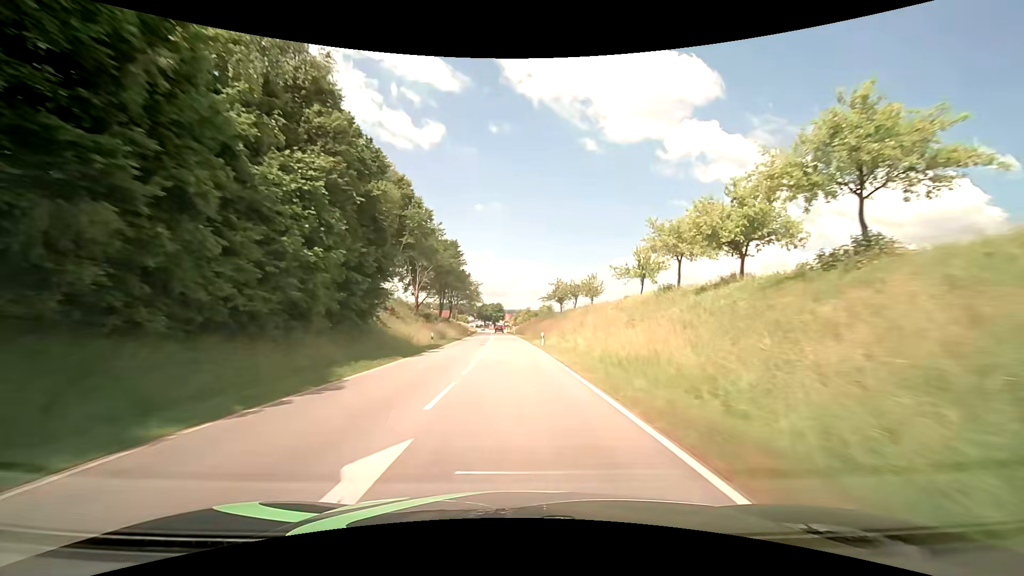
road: secondary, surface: asphalt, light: Day
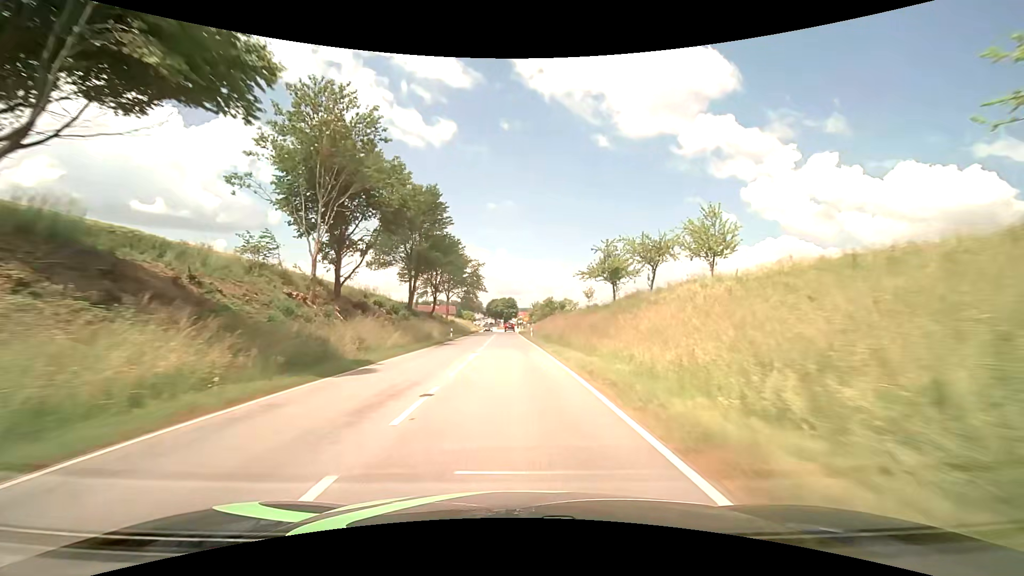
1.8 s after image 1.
(-0.5, +37.2) m; -2°
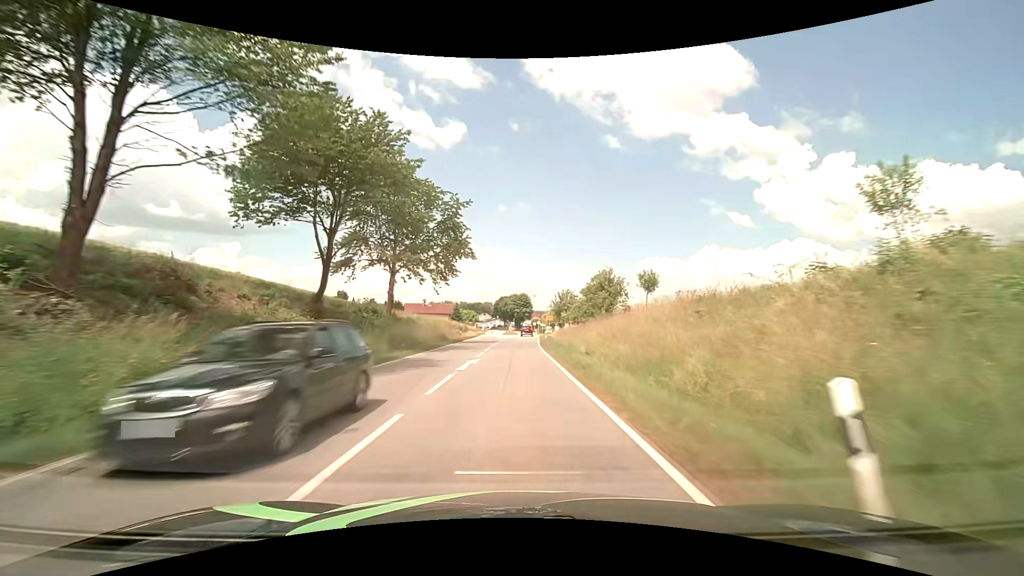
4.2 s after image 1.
(-0.7, +45.9) m; -1°
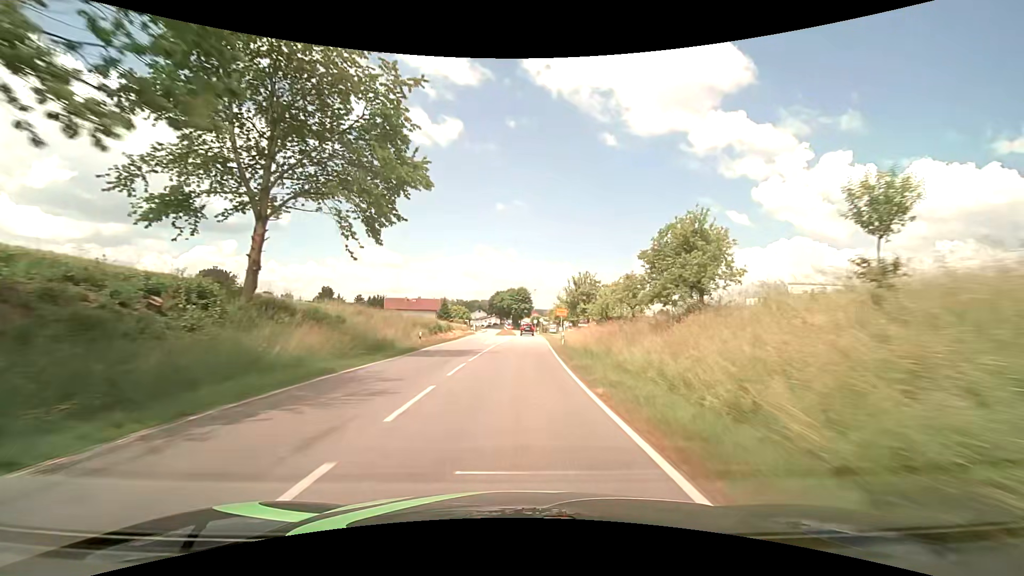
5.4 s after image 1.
(-0.1, +21.3) m; 0°
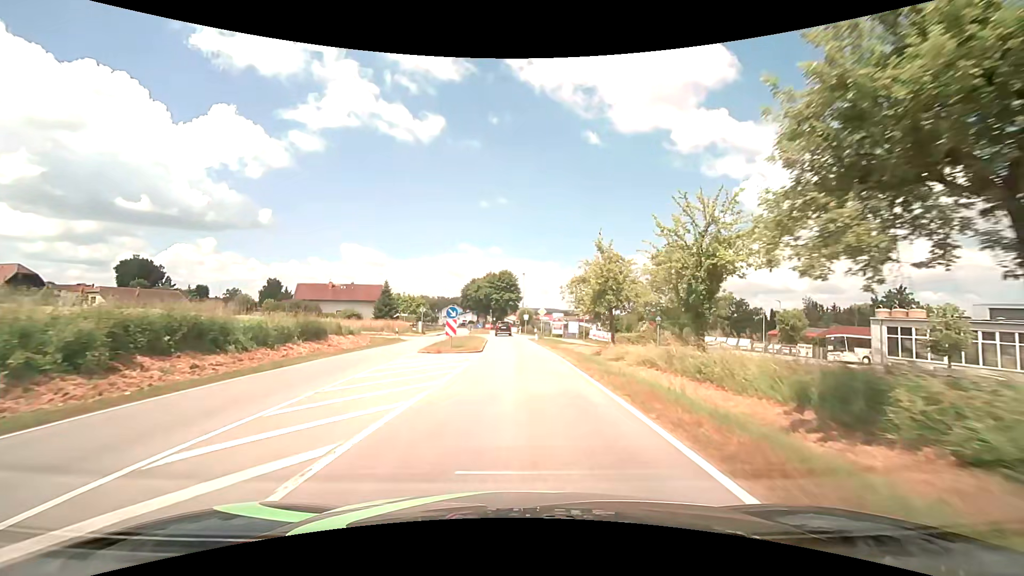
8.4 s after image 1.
(+0.5, +45.2) m; +1°
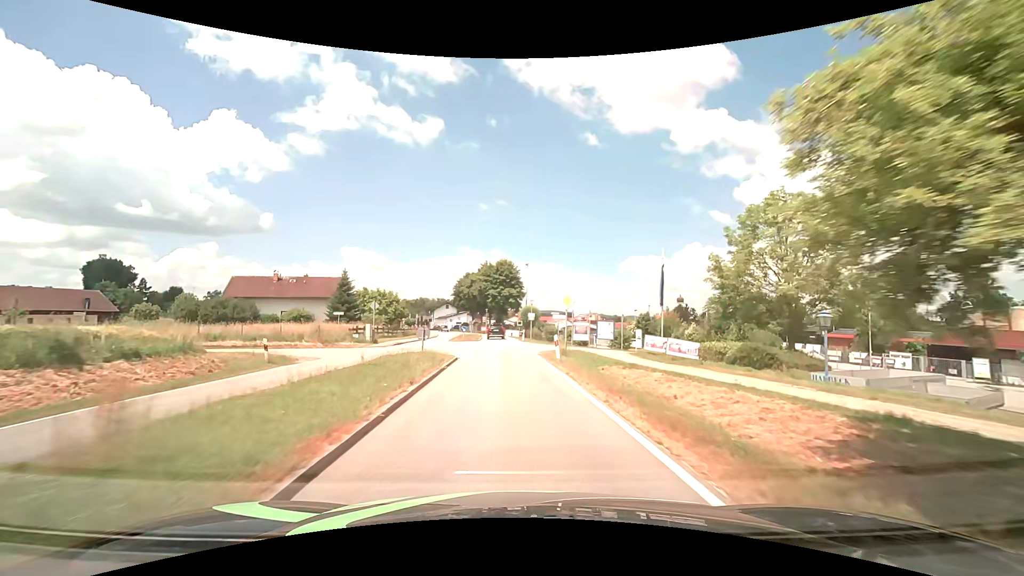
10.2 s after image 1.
(+0.1, +21.5) m; 0°
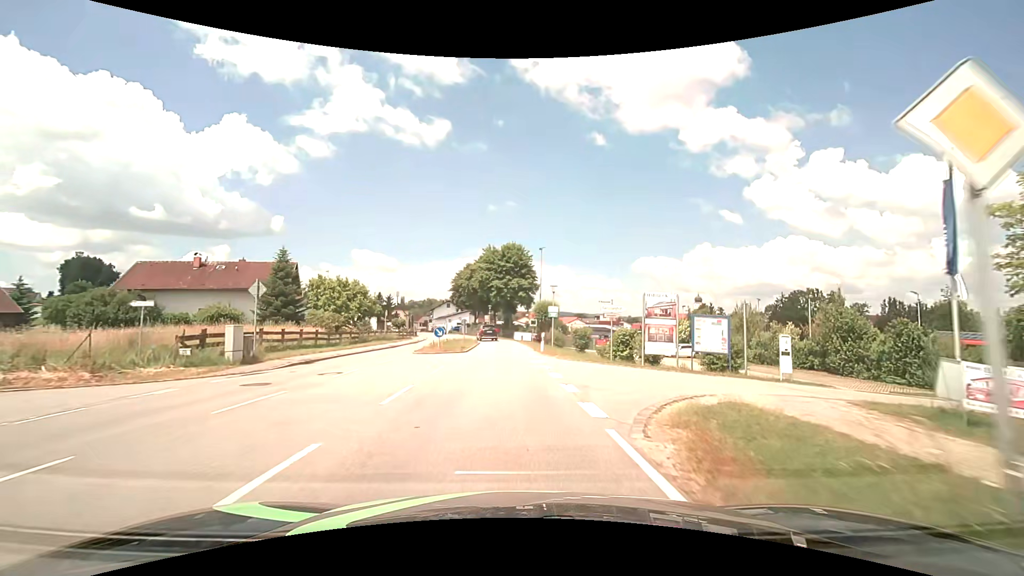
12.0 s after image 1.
(-0.2, +20.0) m; -1°
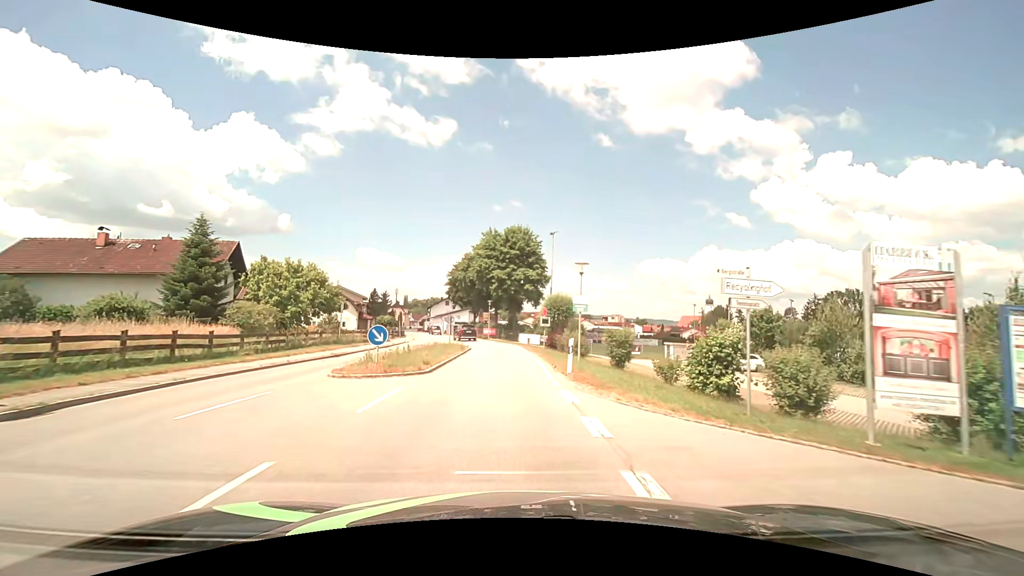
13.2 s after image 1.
(0.0, +12.8) m; -1°
(0, +10) (0, +20) (-1, +30) (-2, +40) (-4, +50) (-6, +59) (-9, +69) (-13, +78) (-17, +88) (-19, +97) m
